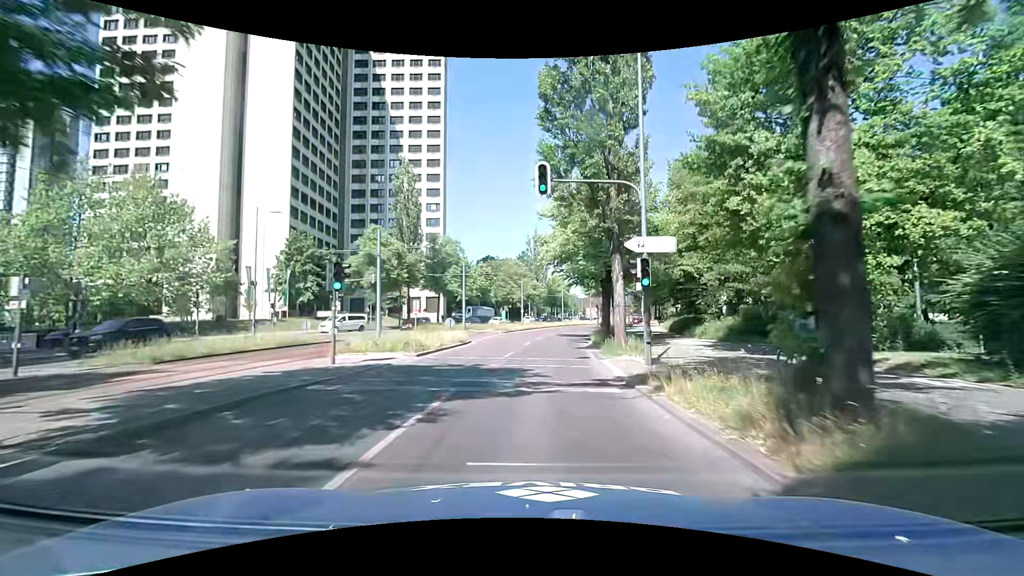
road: secondary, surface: asphalt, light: Day
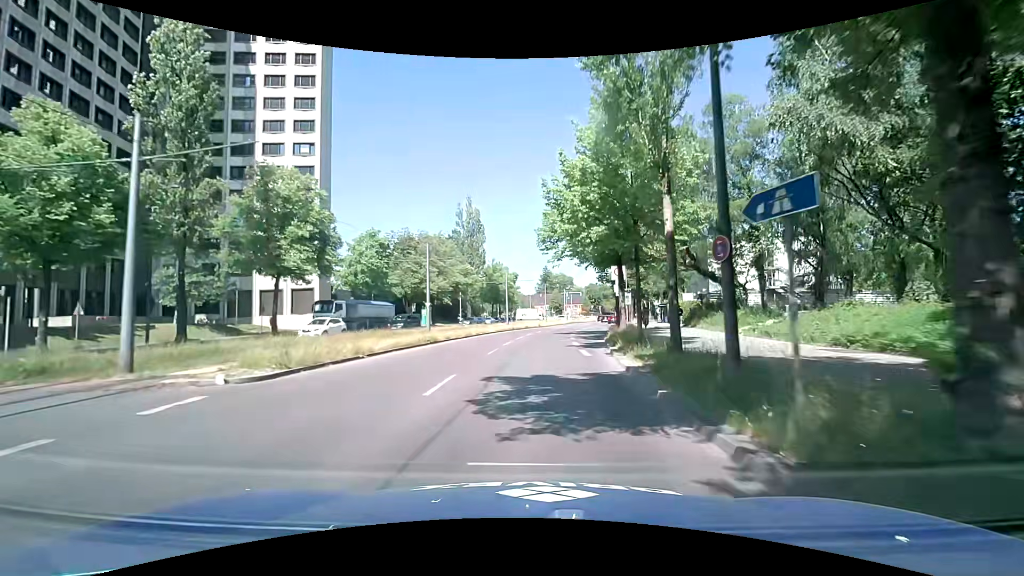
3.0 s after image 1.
(+2.2, +36.4) m; +7°
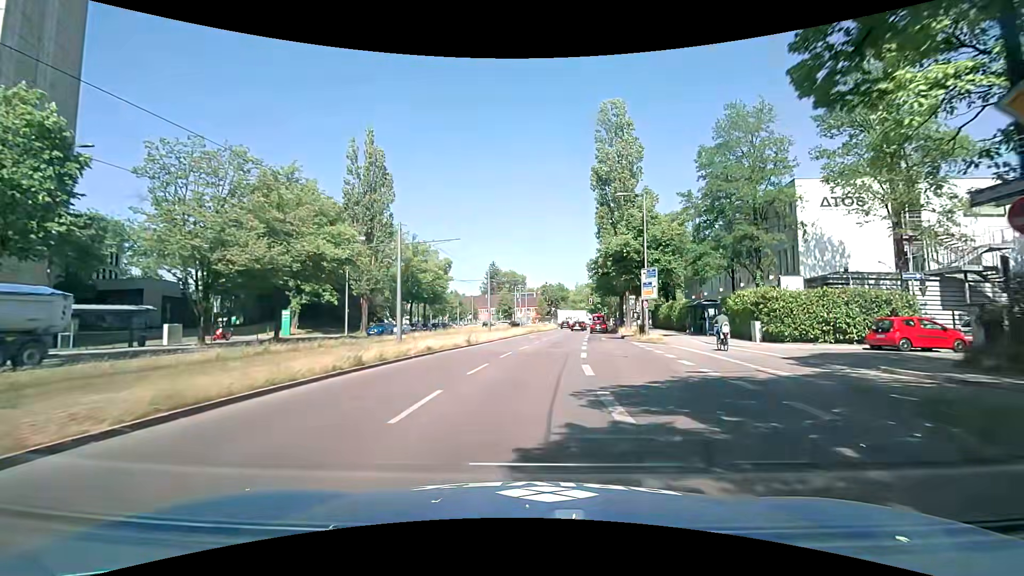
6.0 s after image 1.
(+1.2, +34.7) m; +5°
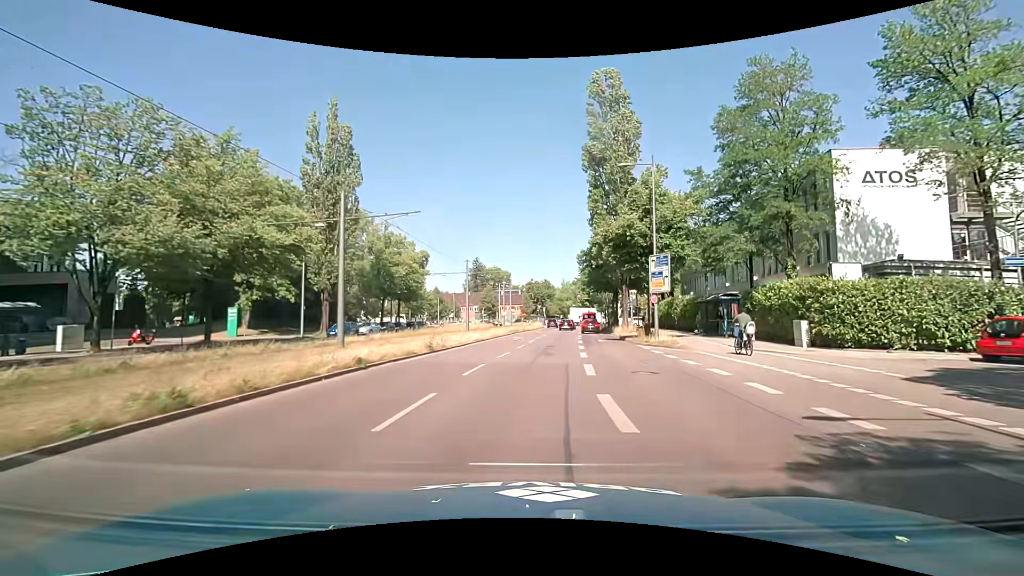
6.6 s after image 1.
(+0.1, +6.6) m; +2°
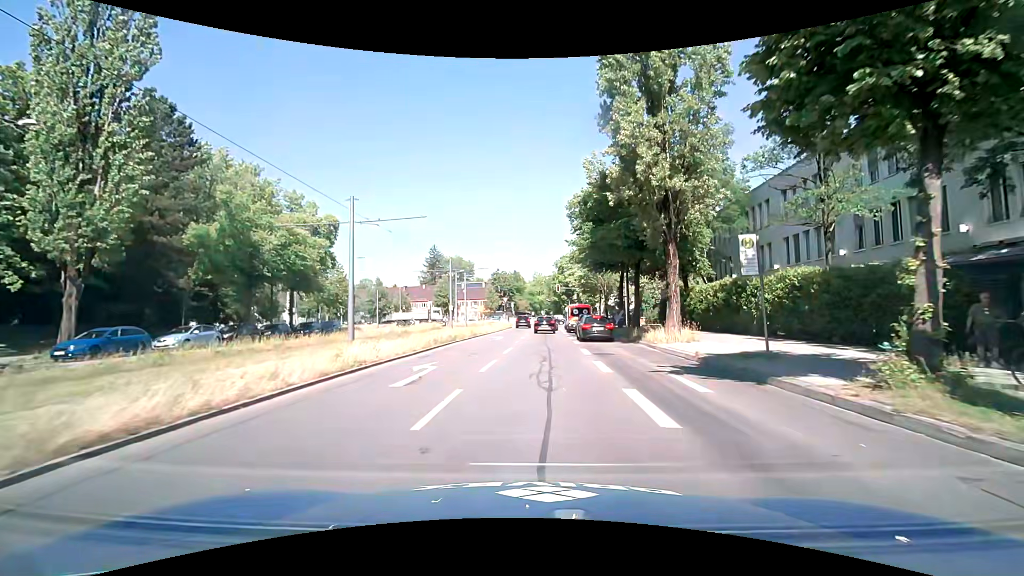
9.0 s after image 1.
(+0.7, +23.9) m; +2°
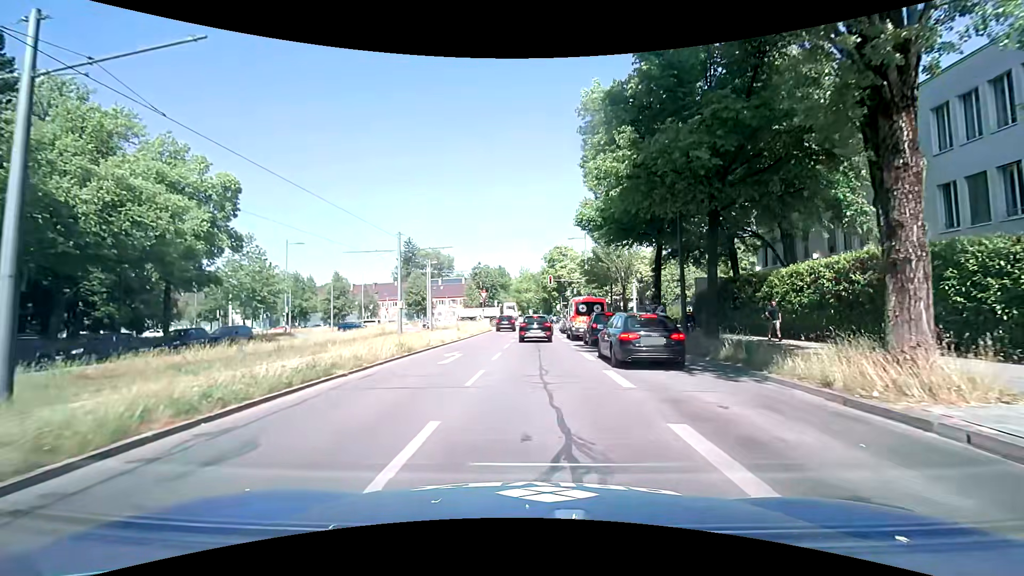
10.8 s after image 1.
(+0.4, +14.5) m; +2°
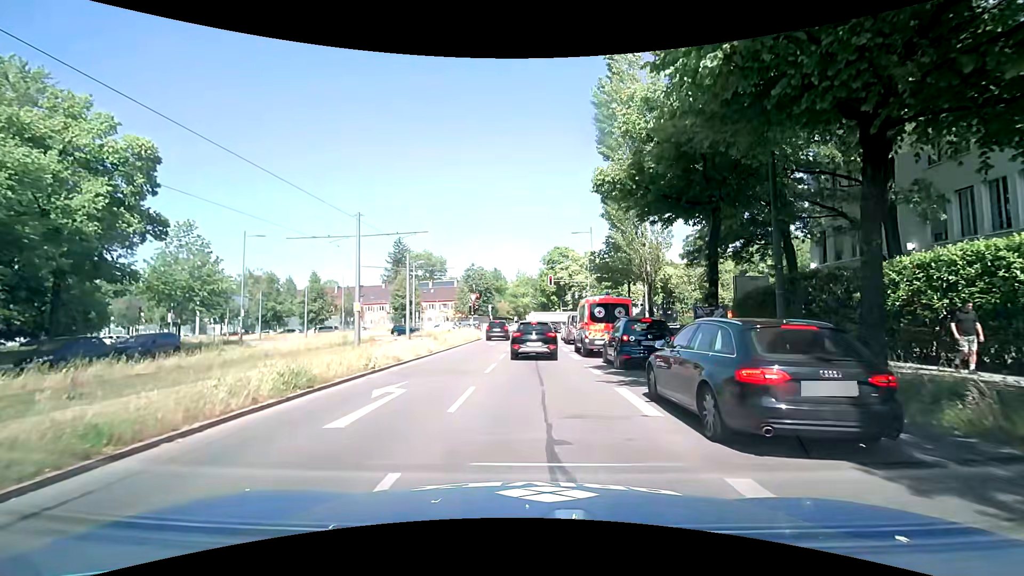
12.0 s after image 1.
(0.0, +7.5) m; 0°
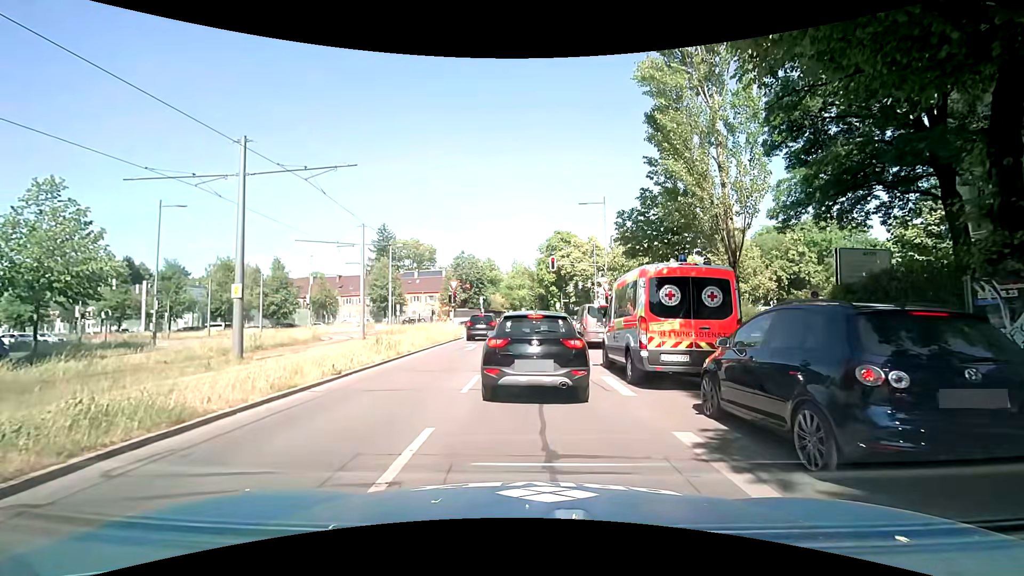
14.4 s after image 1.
(0.0, +10.0) m; -1°
